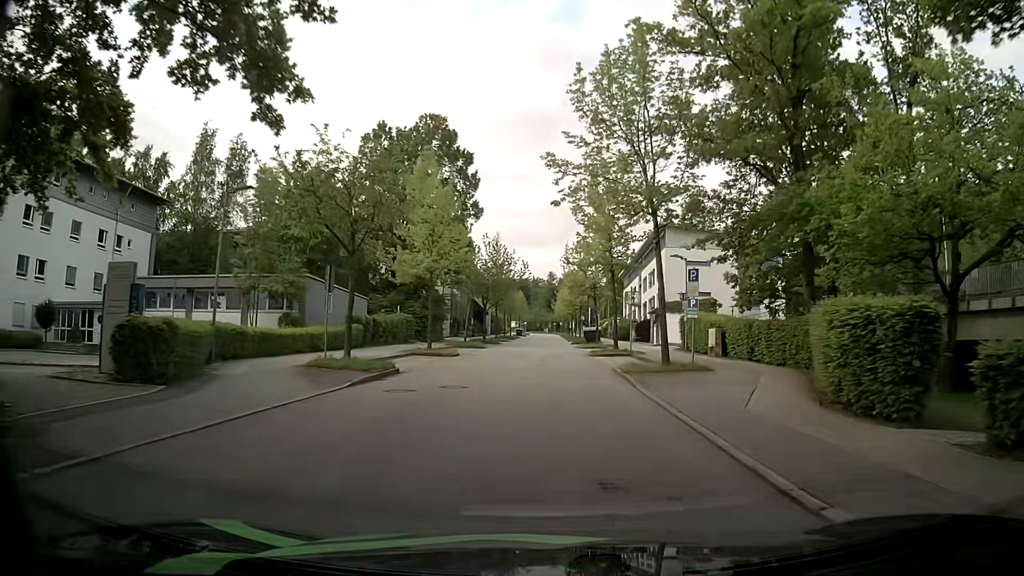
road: residential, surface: asphalt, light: Day
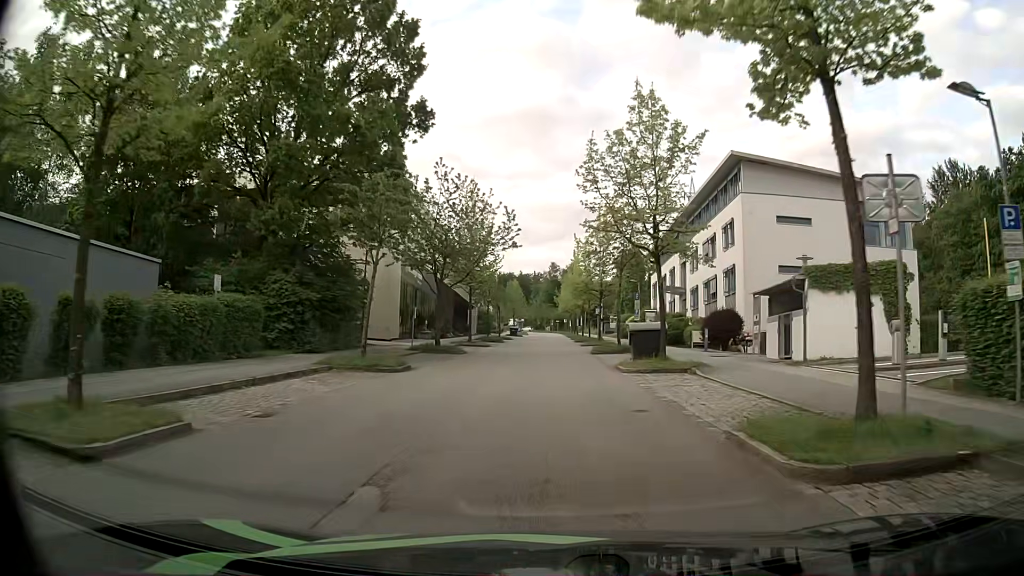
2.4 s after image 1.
(-0.1, +27.2) m; 0°
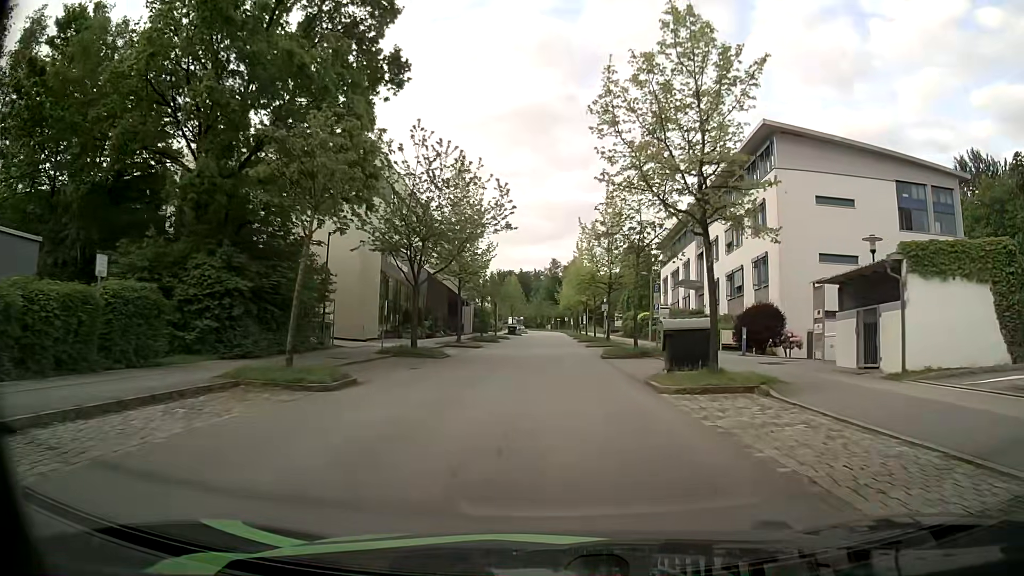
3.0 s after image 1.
(0.0, +6.4) m; 0°
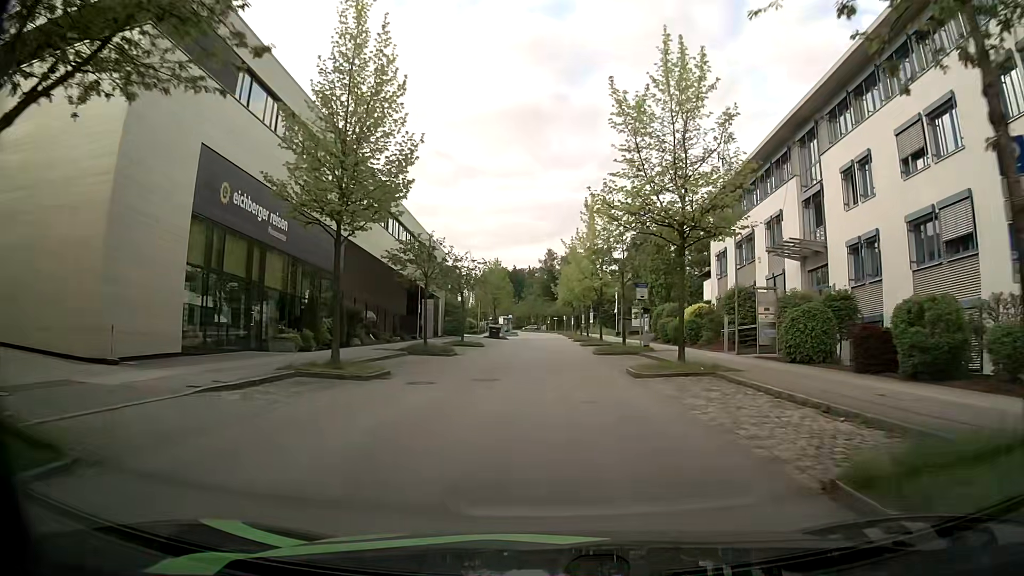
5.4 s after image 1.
(+0.3, +24.5) m; +1°
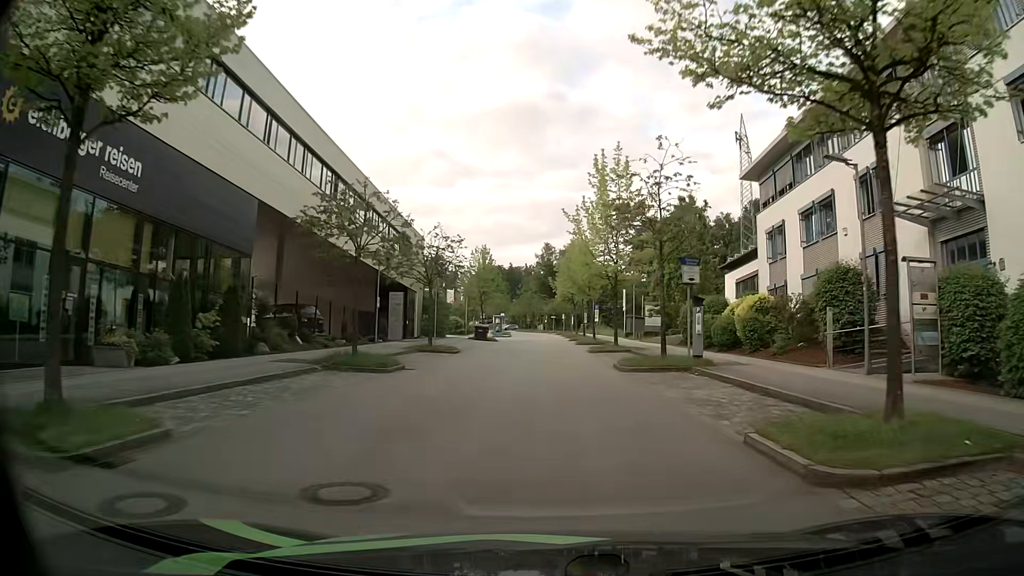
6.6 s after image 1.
(0.0, +11.7) m; 0°
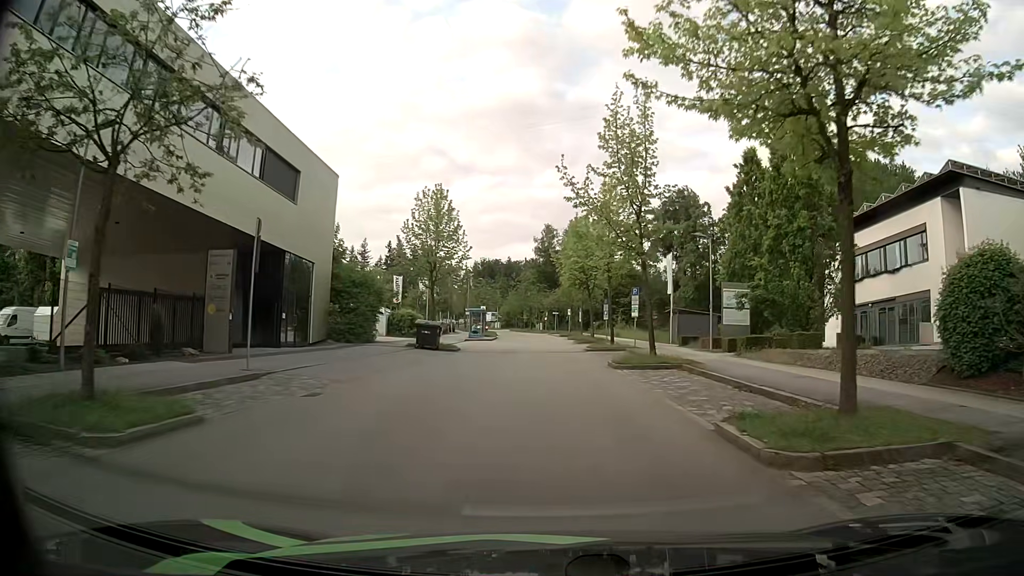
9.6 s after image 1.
(0.0, +27.2) m; -1°
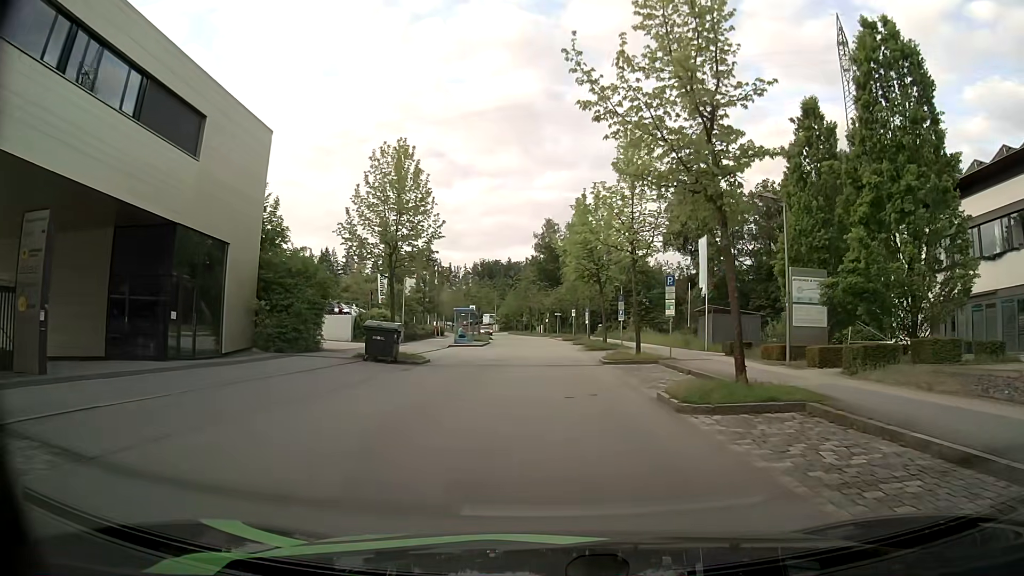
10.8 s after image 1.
(+0.1, +9.8) m; 0°
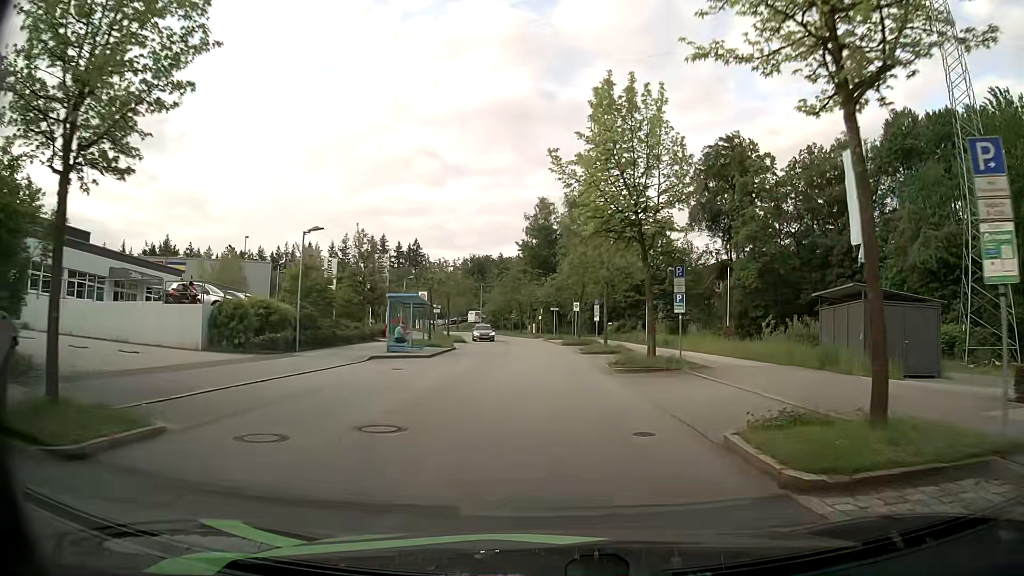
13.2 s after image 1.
(+0.2, +19.5) m; +1°
